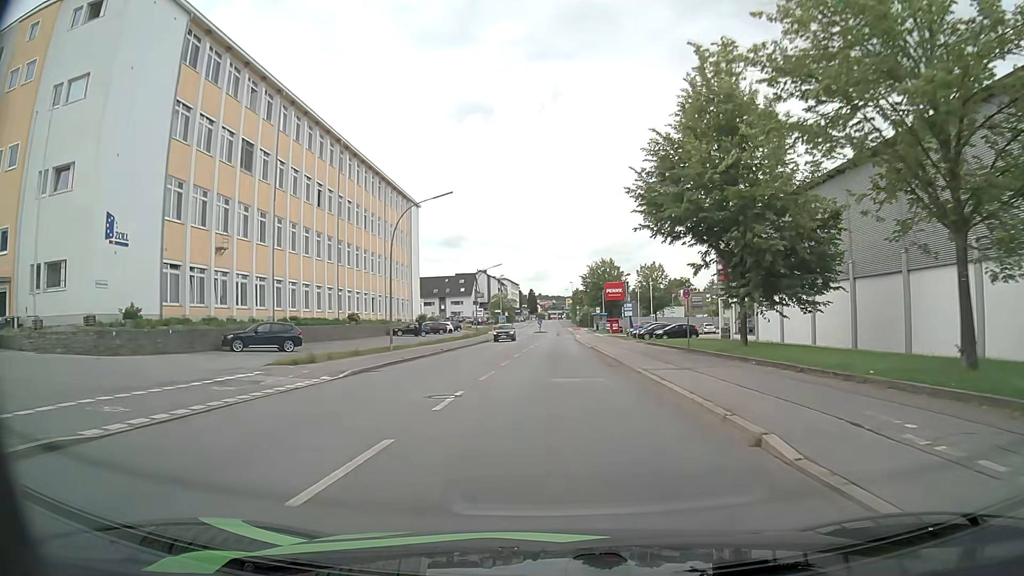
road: tertiary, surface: asphalt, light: Day
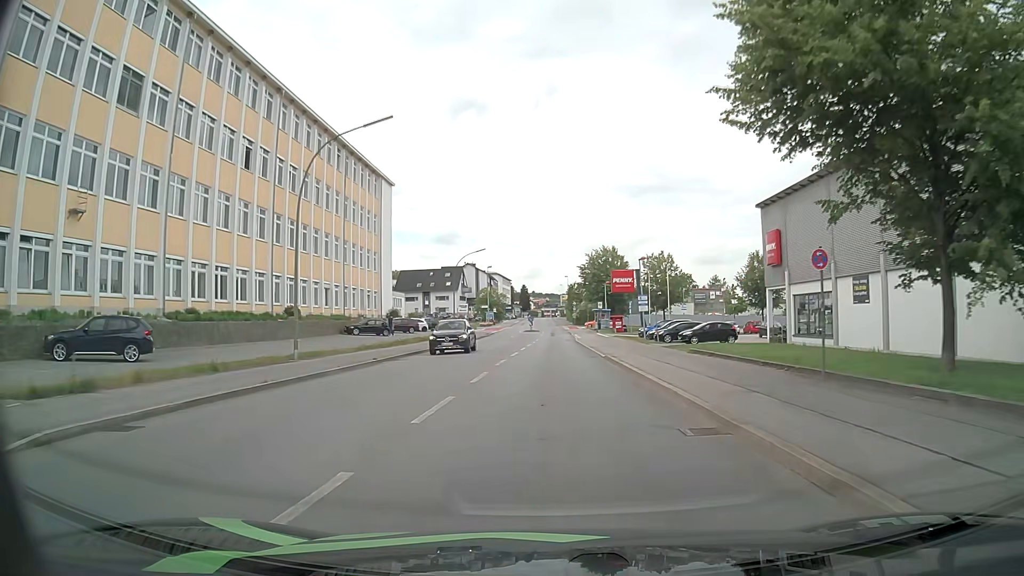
(+0.1, +14.1) m; 0°
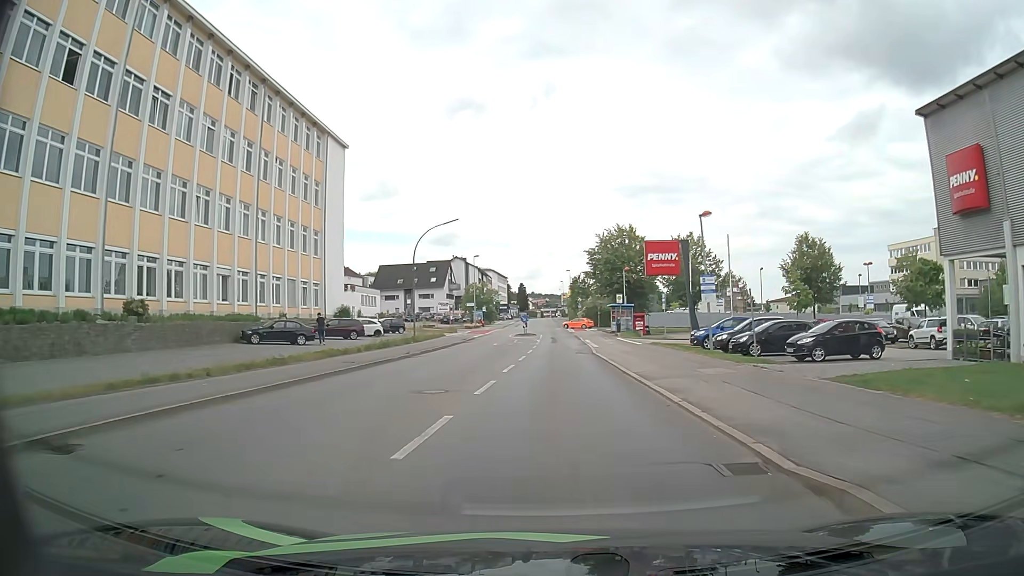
(+0.1, +20.6) m; 0°
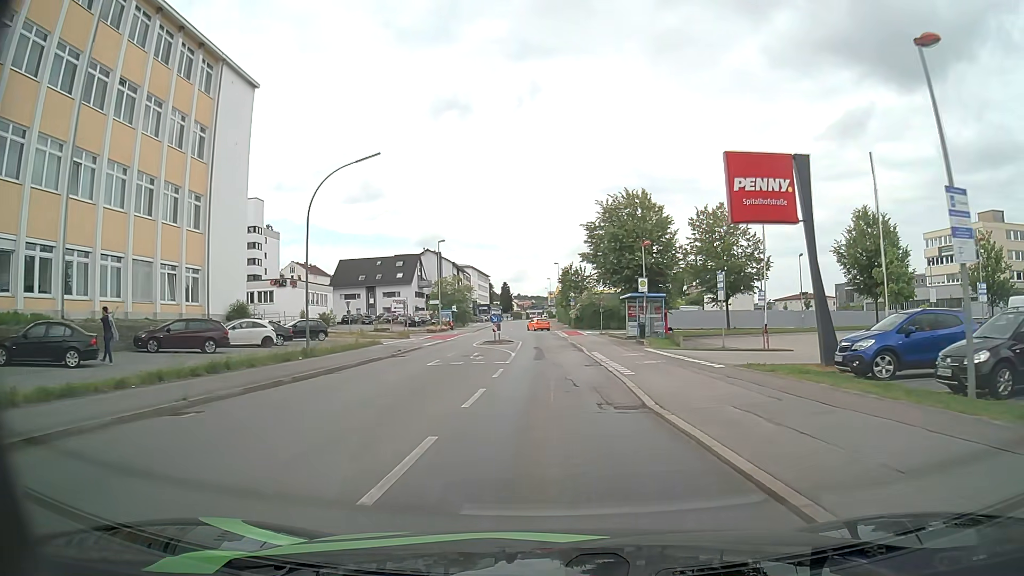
(+0.2, +19.9) m; +1°
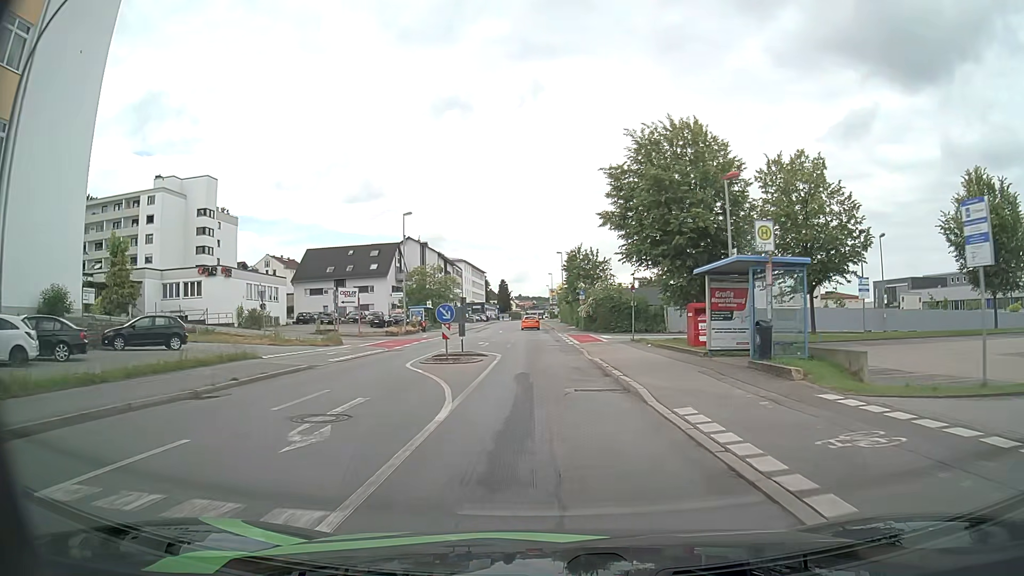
(0.0, +19.3) m; 0°
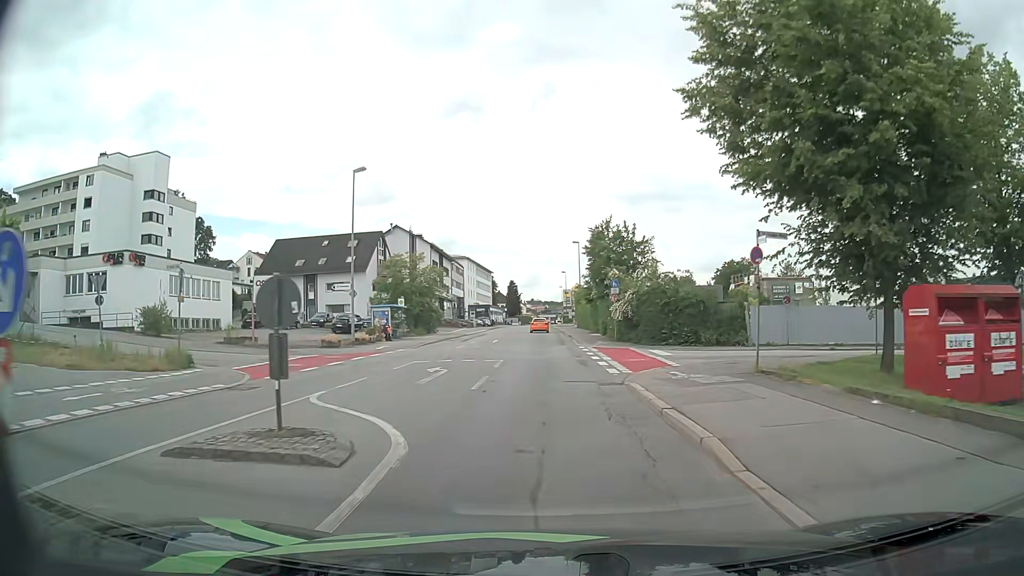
(-0.1, +18.4) m; -1°
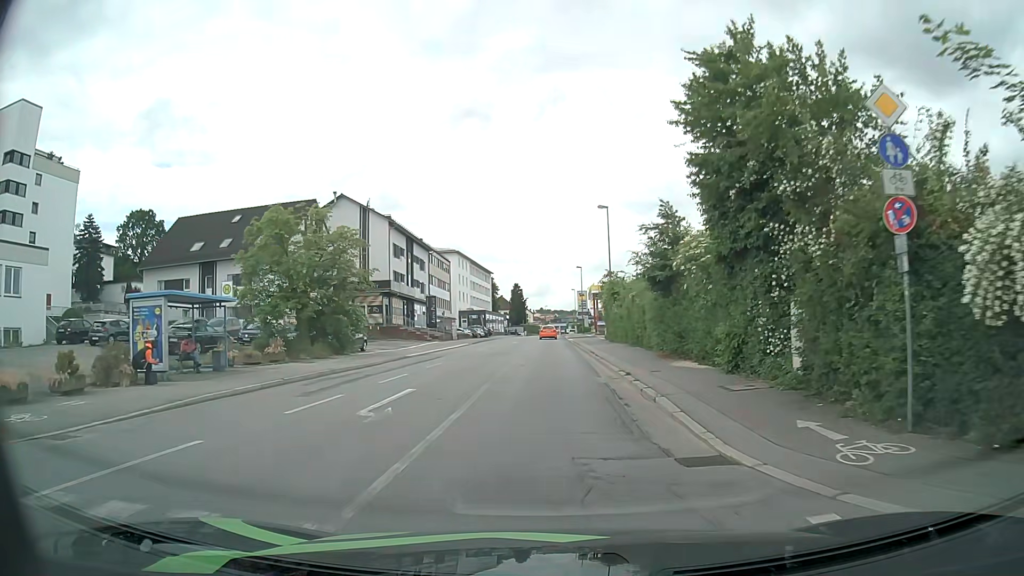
(-0.1, +29.8) m; 0°
